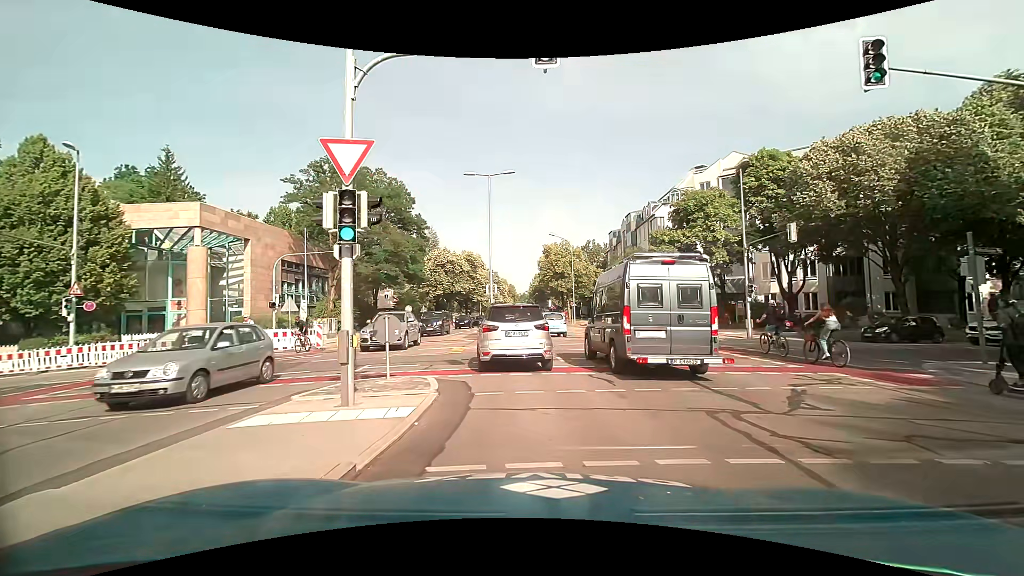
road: tertiary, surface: asphalt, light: Day
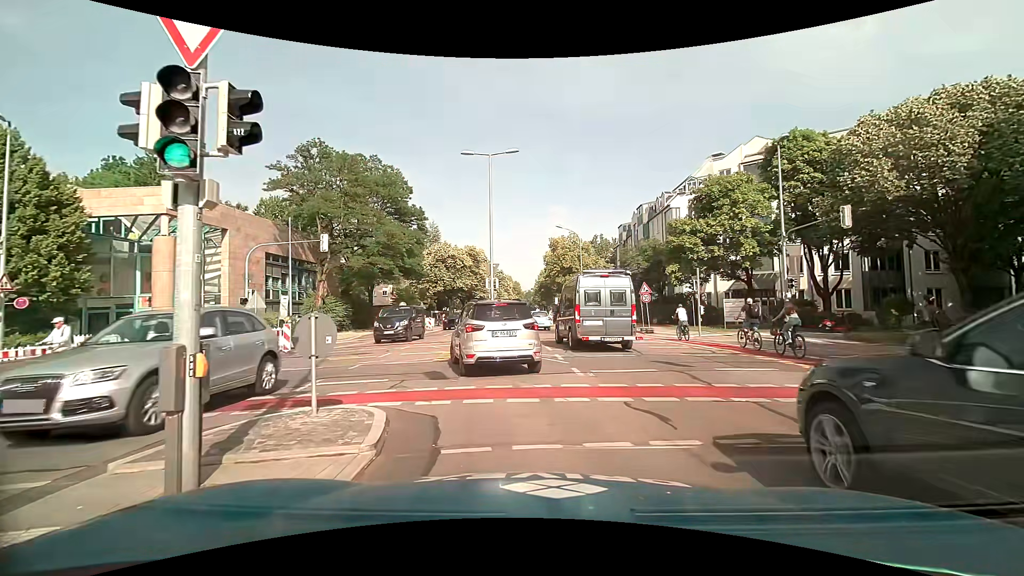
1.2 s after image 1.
(0.0, +3.7) m; -2°
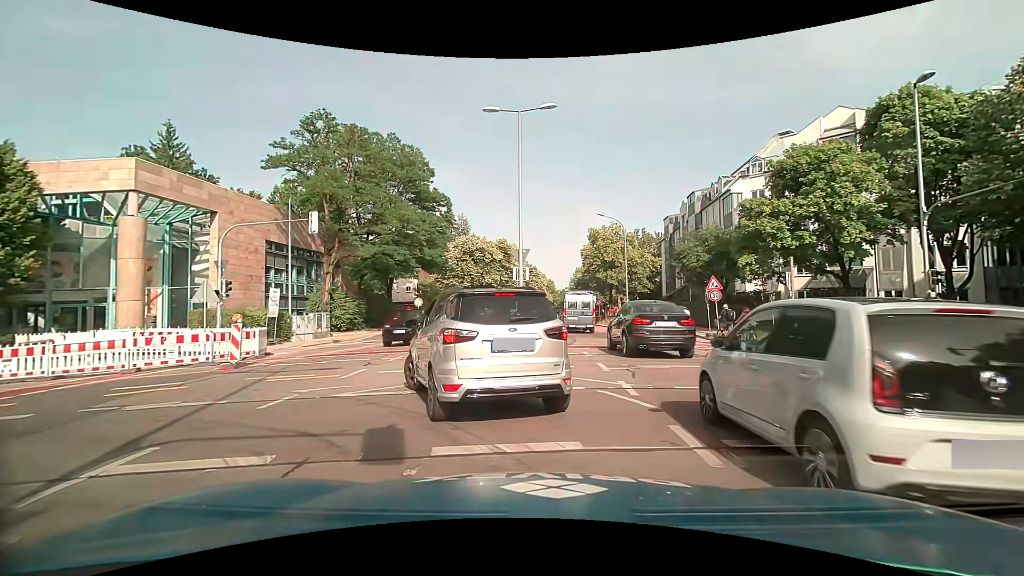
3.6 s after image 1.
(0.0, +5.9) m; -1°
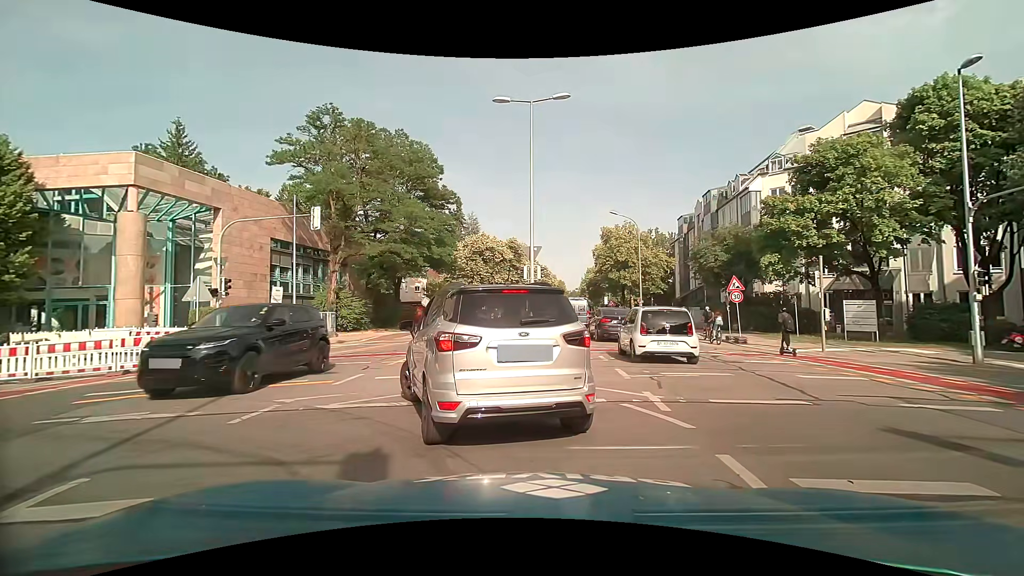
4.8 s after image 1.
(0.0, +1.0) m; 0°
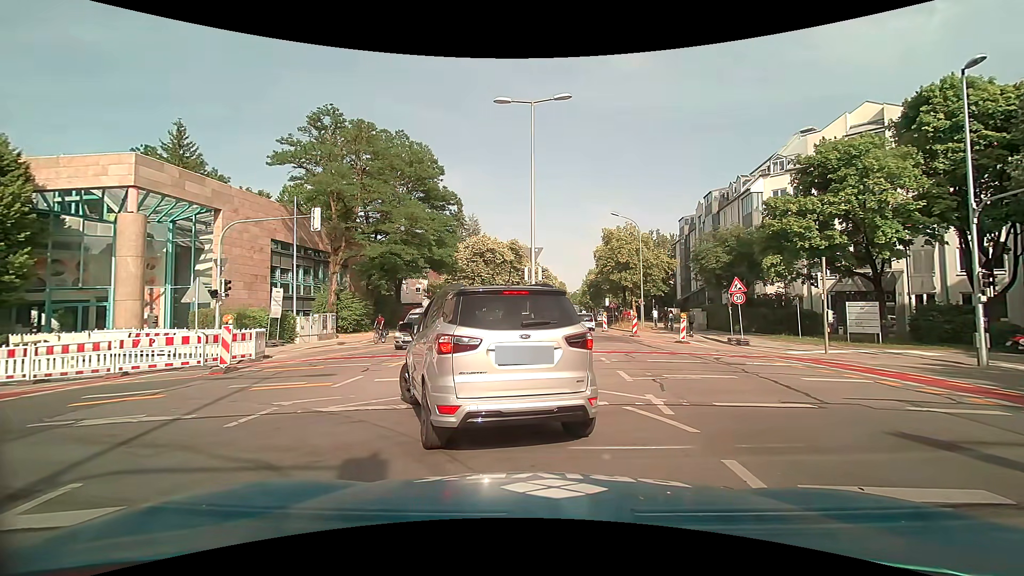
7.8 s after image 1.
(0.0, +0.2) m; 0°
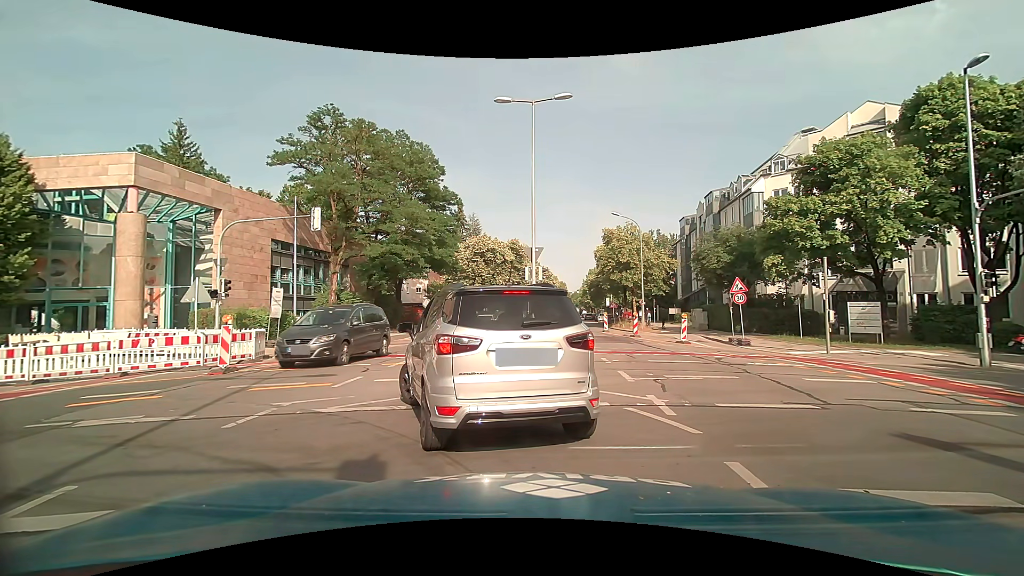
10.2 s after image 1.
(0.0, +0.1) m; 0°
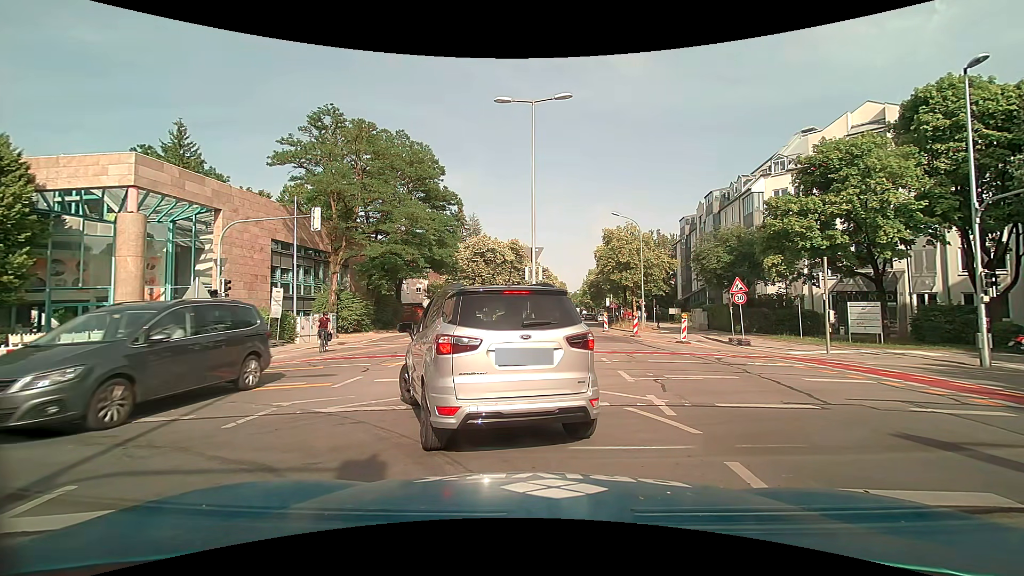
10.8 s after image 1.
(0.0, 0.0) m; 0°
(-5, +8) (-15, +9) (-24, +8) (-34, +7) (-44, +6) (-54, +4) (-64, +3) (-74, +2) (-84, 0) (-94, -1) m
